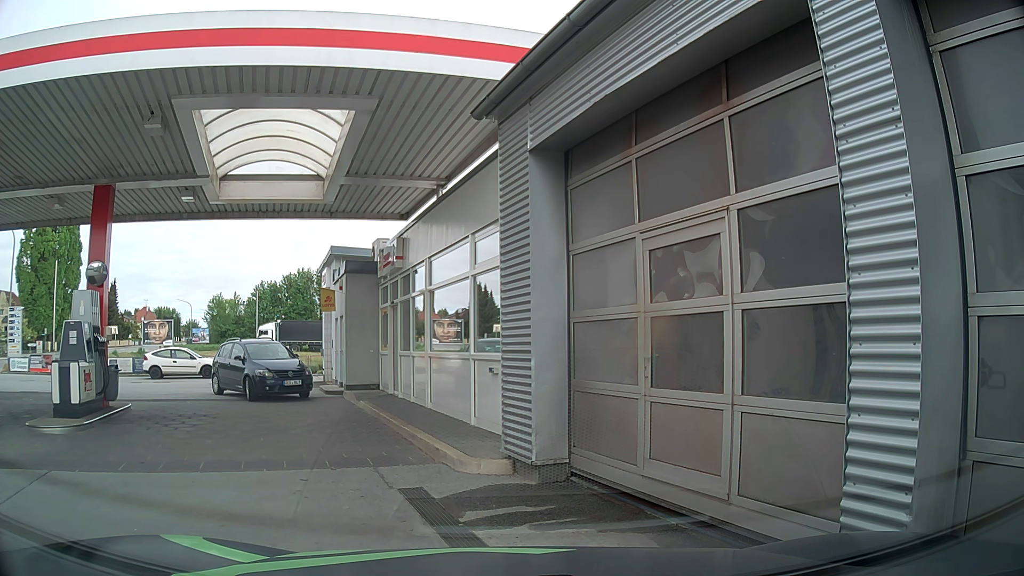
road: service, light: Day
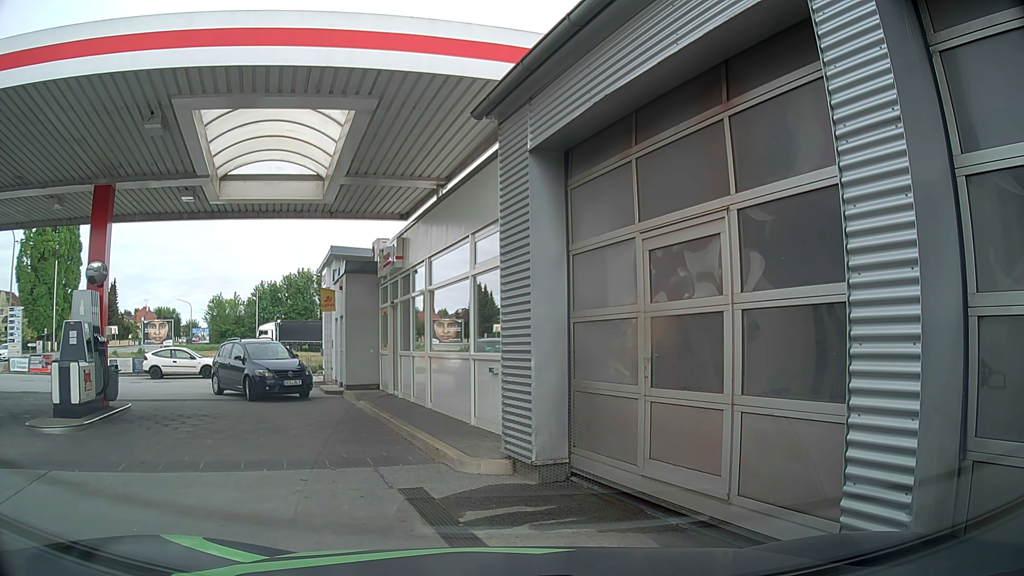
(0.0, 0.0) m; 0°
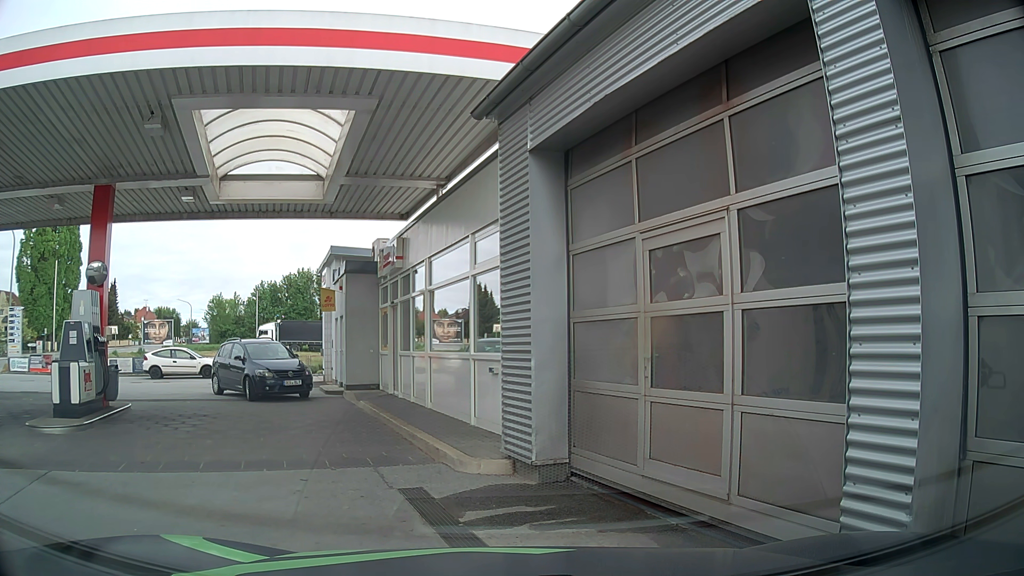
(0.0, 0.0) m; 0°
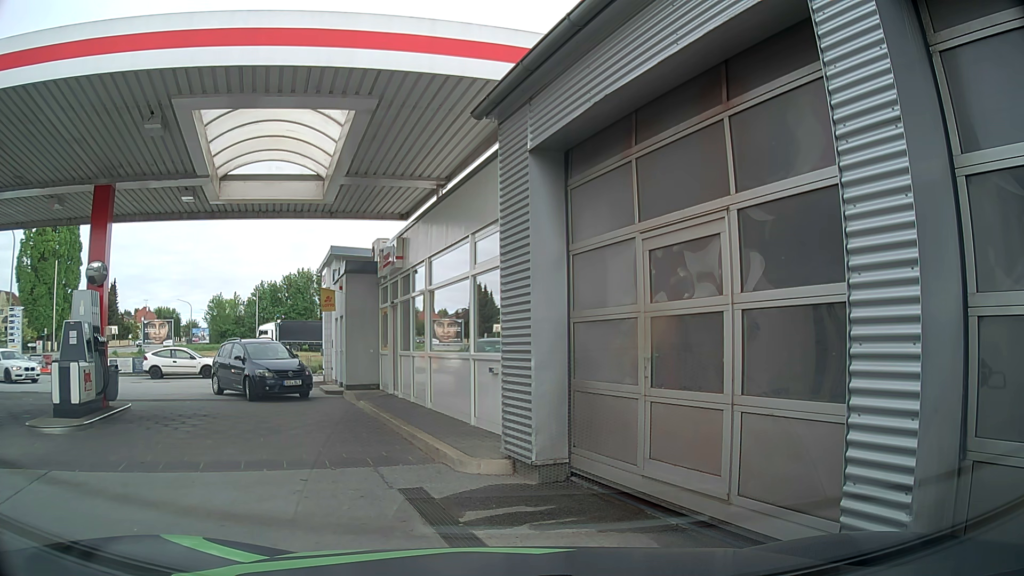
(0.0, 0.0) m; 0°
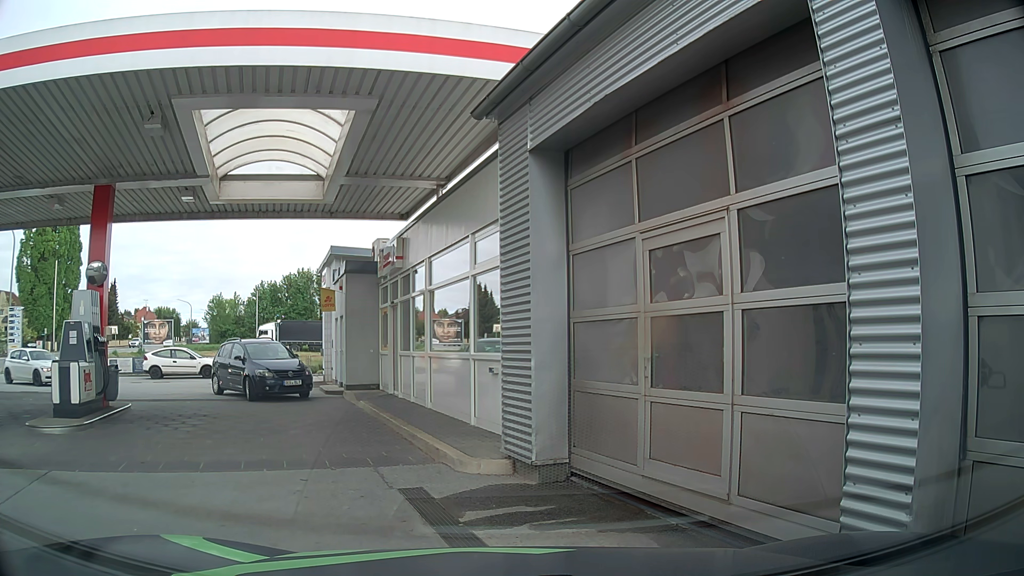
(0.0, 0.0) m; 0°
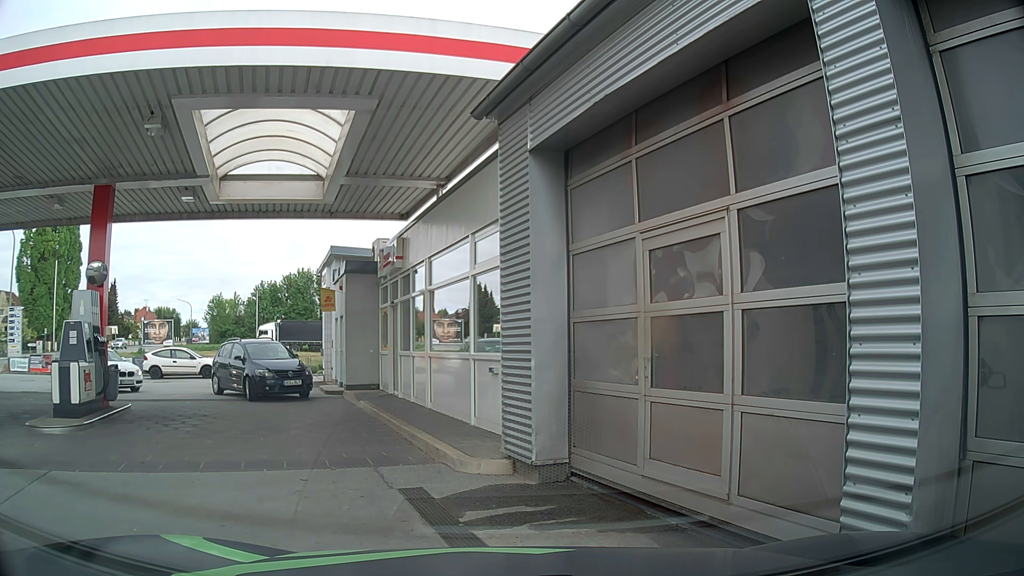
(0.0, 0.0) m; 0°
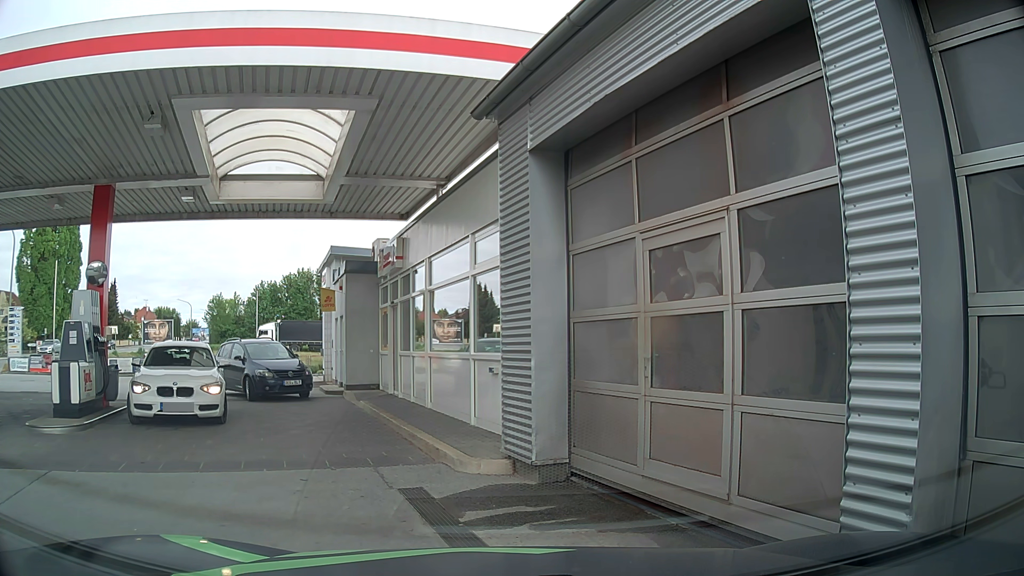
(0.0, 0.0) m; 0°
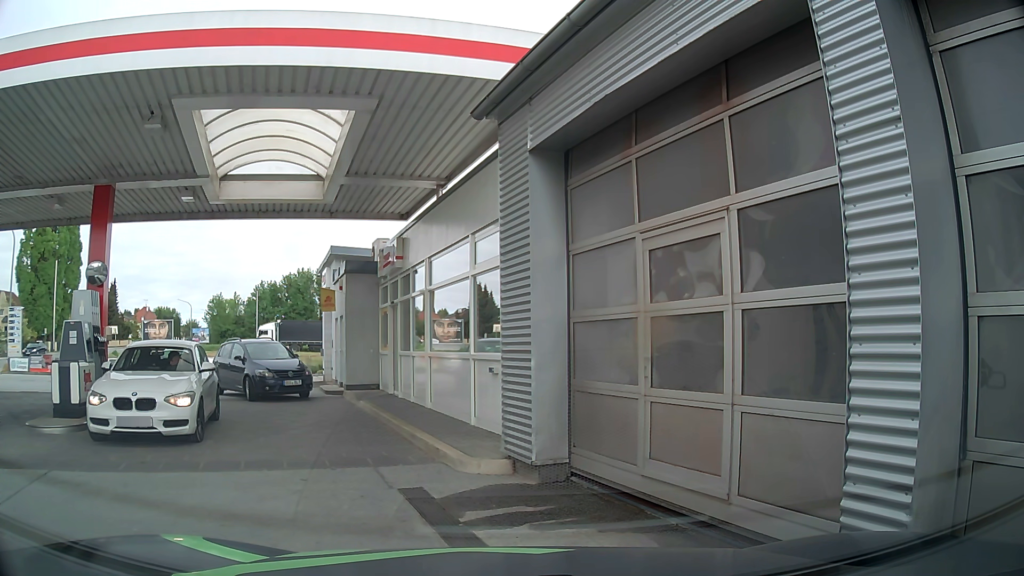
(0.0, 0.0) m; 0°
